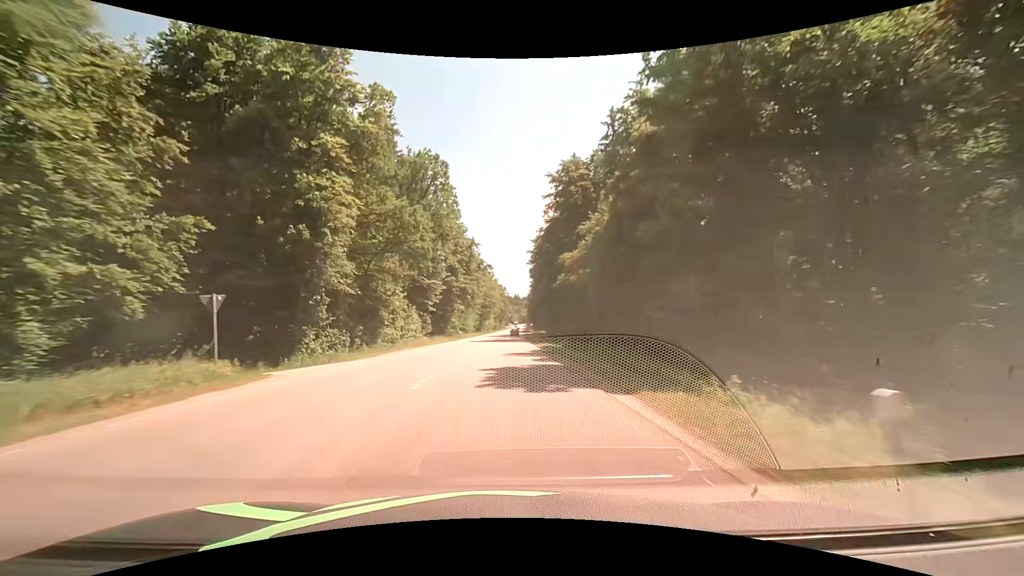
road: secondary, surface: asphalt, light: Day
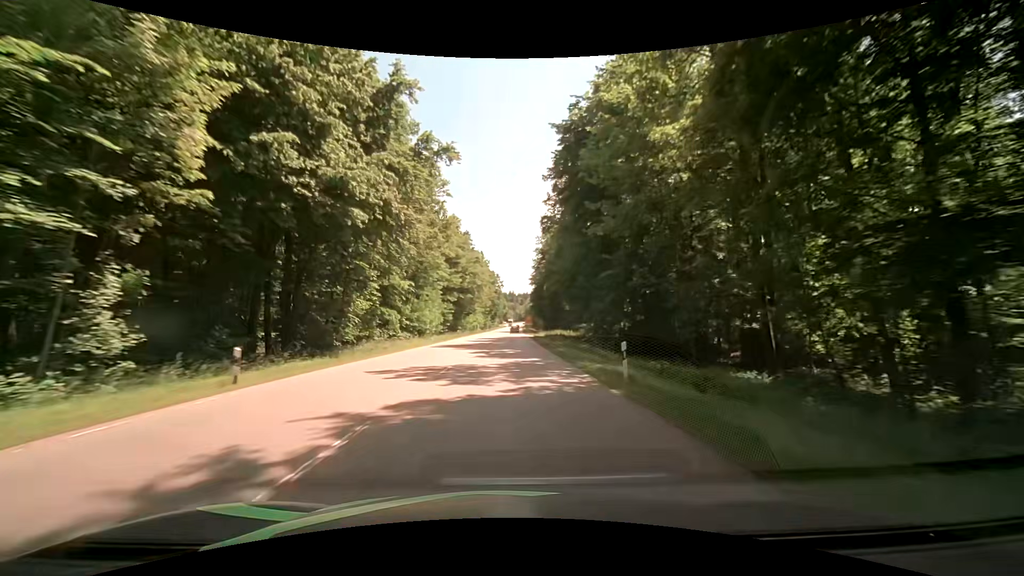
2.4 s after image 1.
(+0.1, +56.7) m; +1°
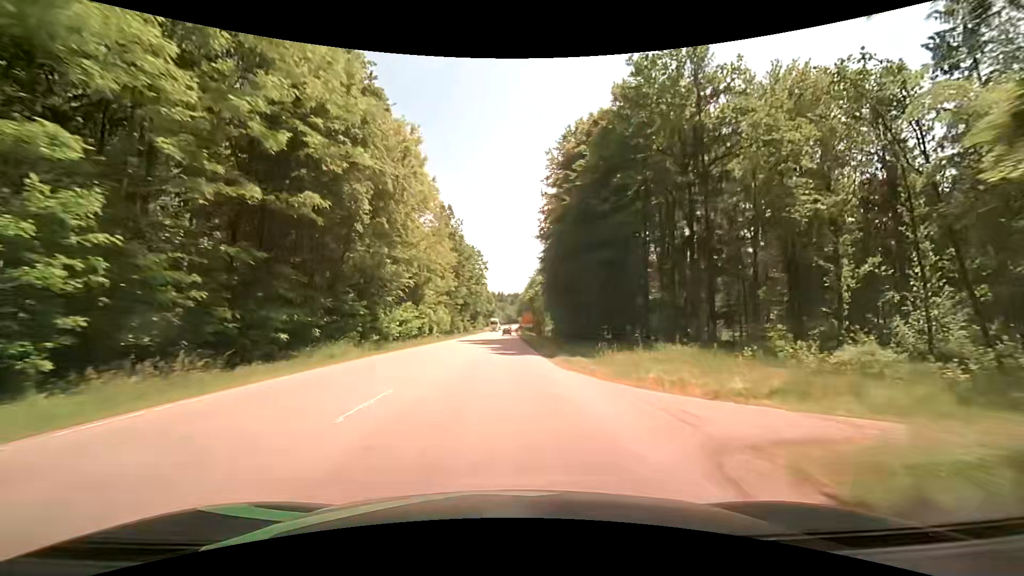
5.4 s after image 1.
(+0.9, +67.6) m; +1°
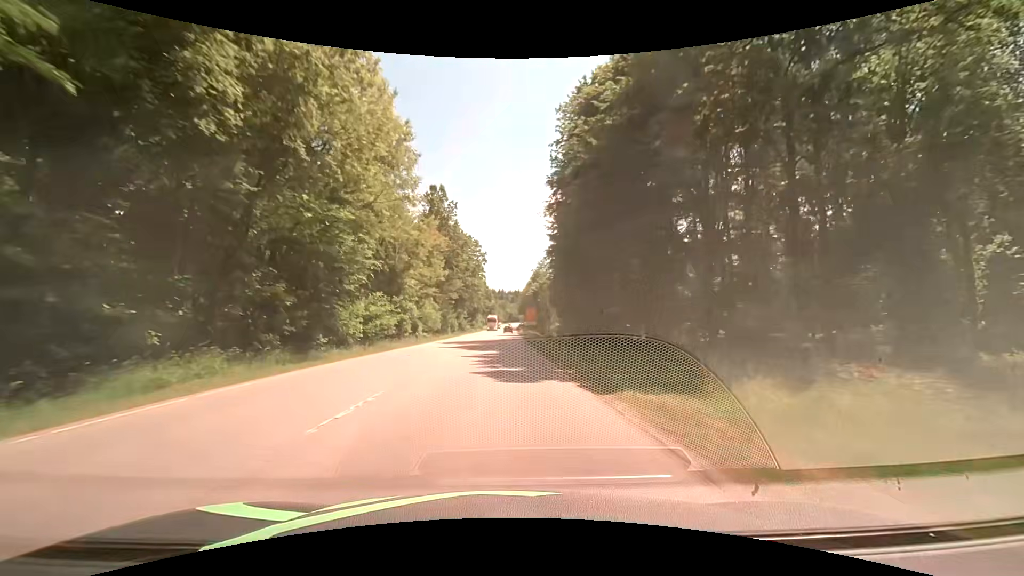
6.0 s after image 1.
(0.0, +13.0) m; 0°
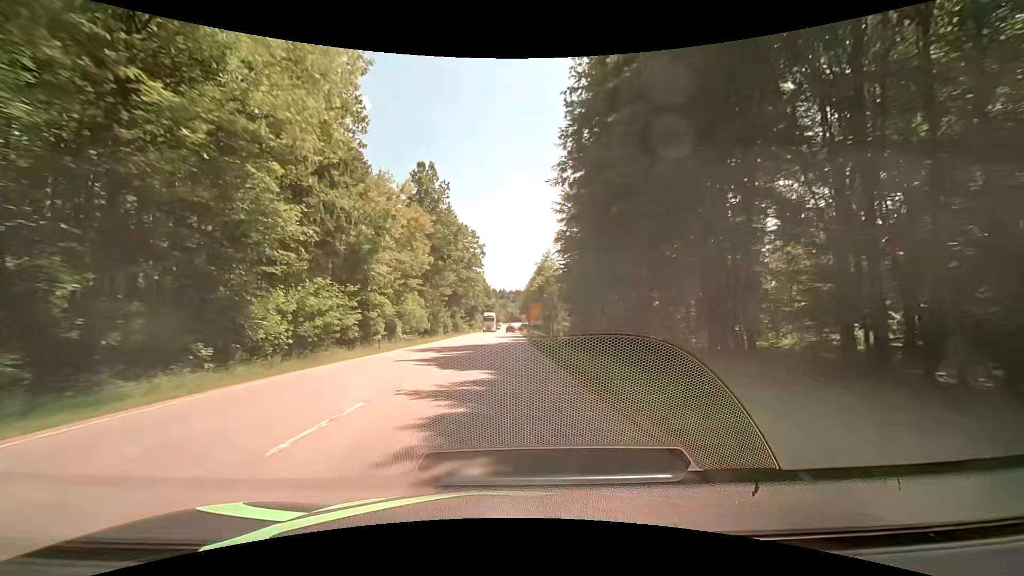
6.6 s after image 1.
(-0.1, +12.8) m; 0°
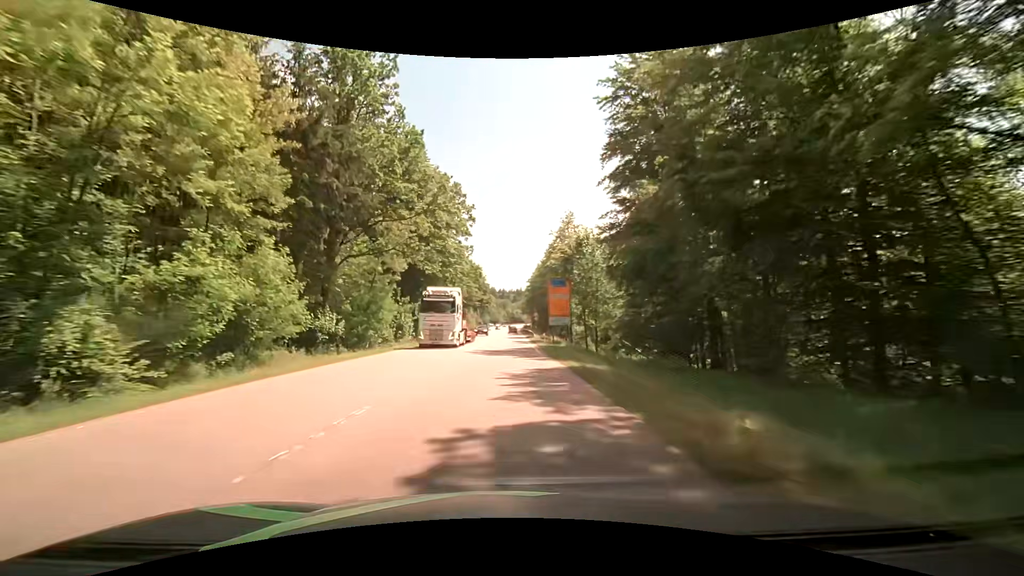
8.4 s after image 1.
(+0.1, +36.7) m; 0°
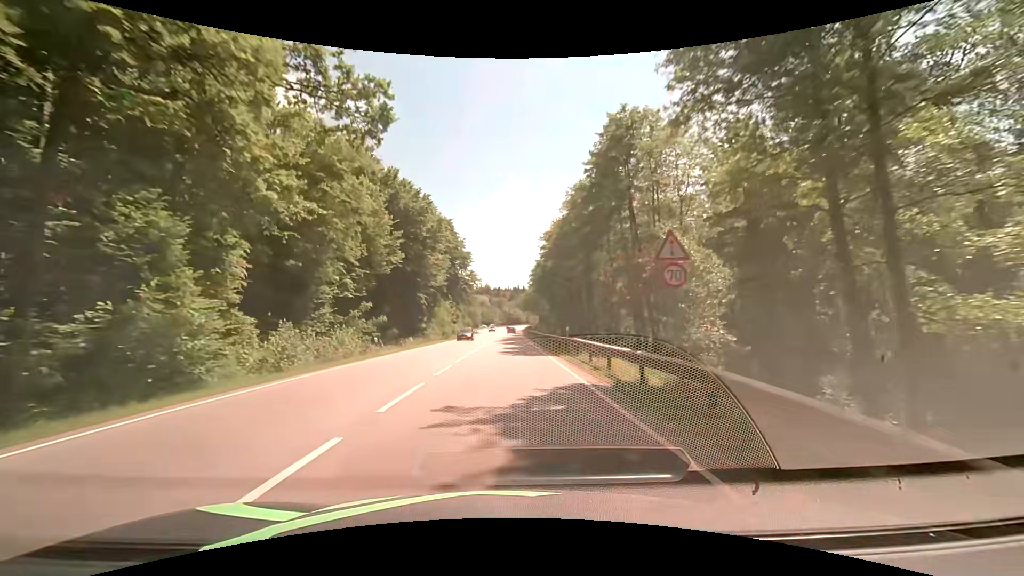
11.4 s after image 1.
(+0.5, +56.9) m; +1°
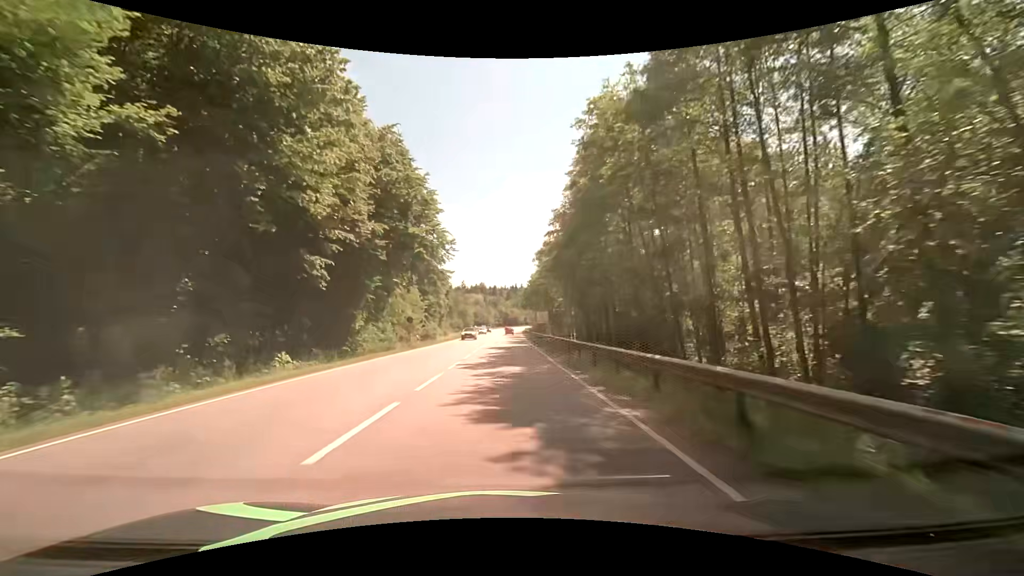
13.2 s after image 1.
(0.0, +33.0) m; 0°
(0, +10) (0, +20) (0, +30) (0, +40) (0, +50) (0, +60) (0, +70) (0, +80) (0, +90) (0, +100) m
